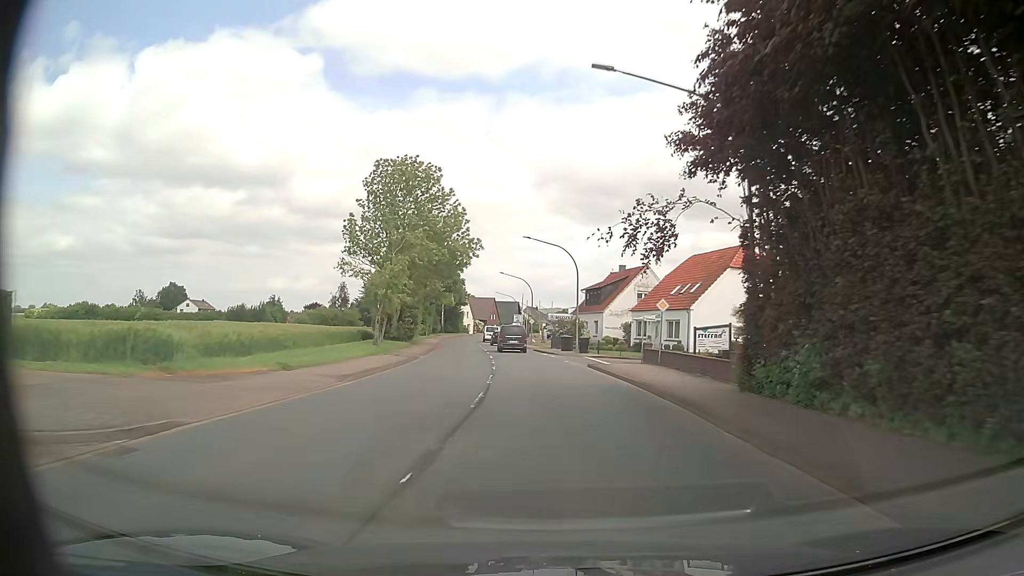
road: primary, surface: asphalt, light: Day
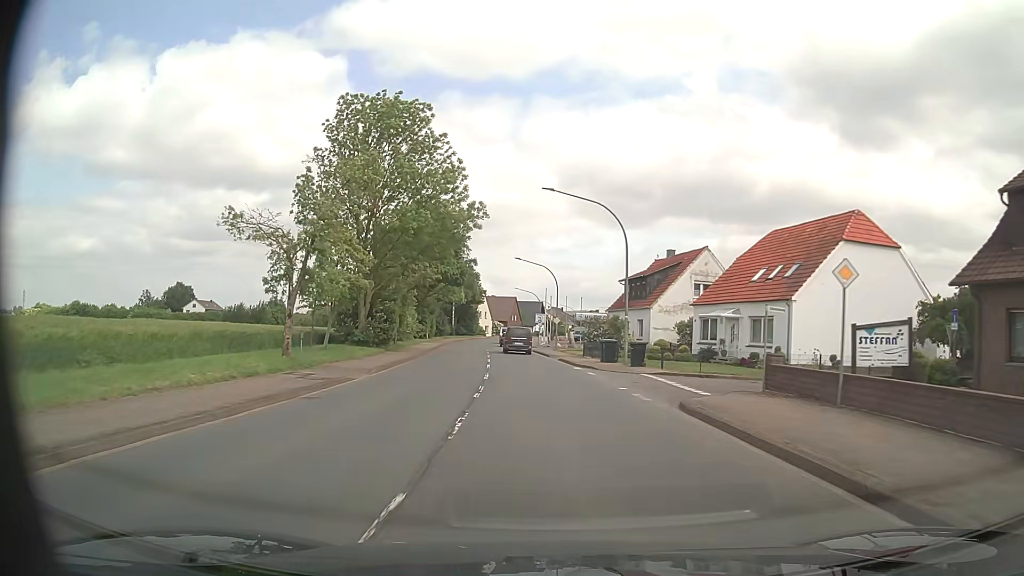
(-0.3, +15.9) m; -2°
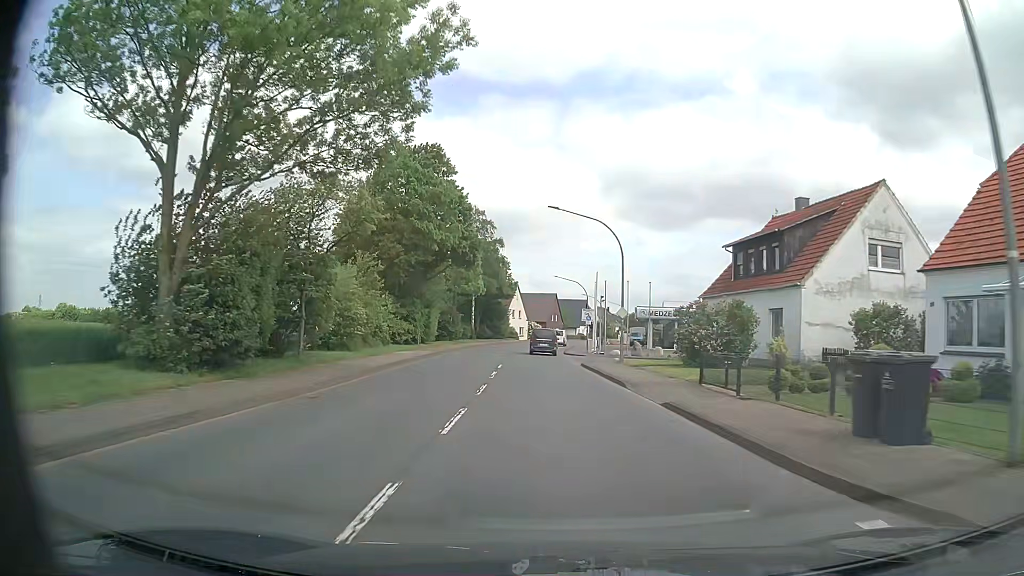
(-0.7, +23.9) m; -3°
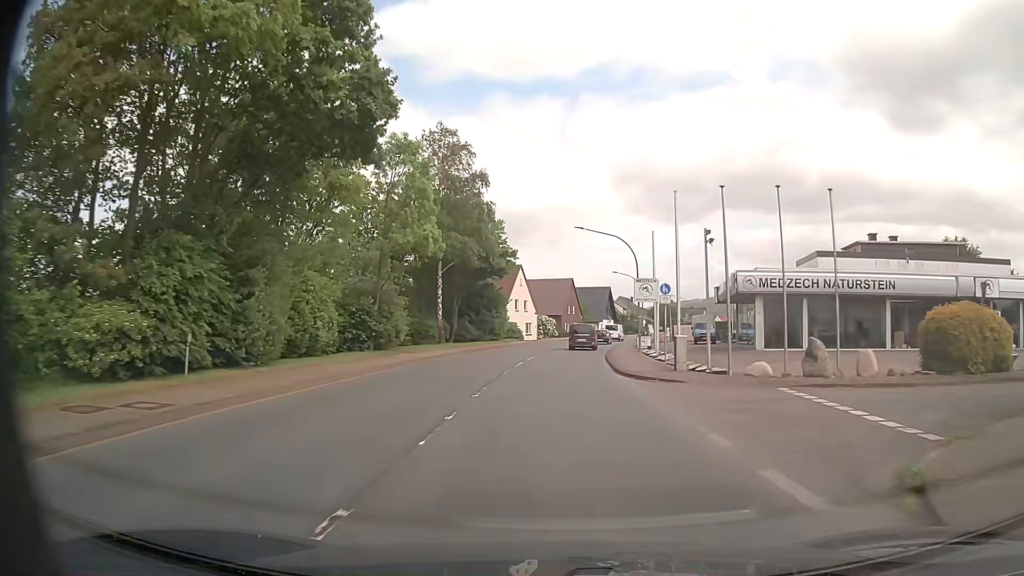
(-0.6, +31.8) m; -1°
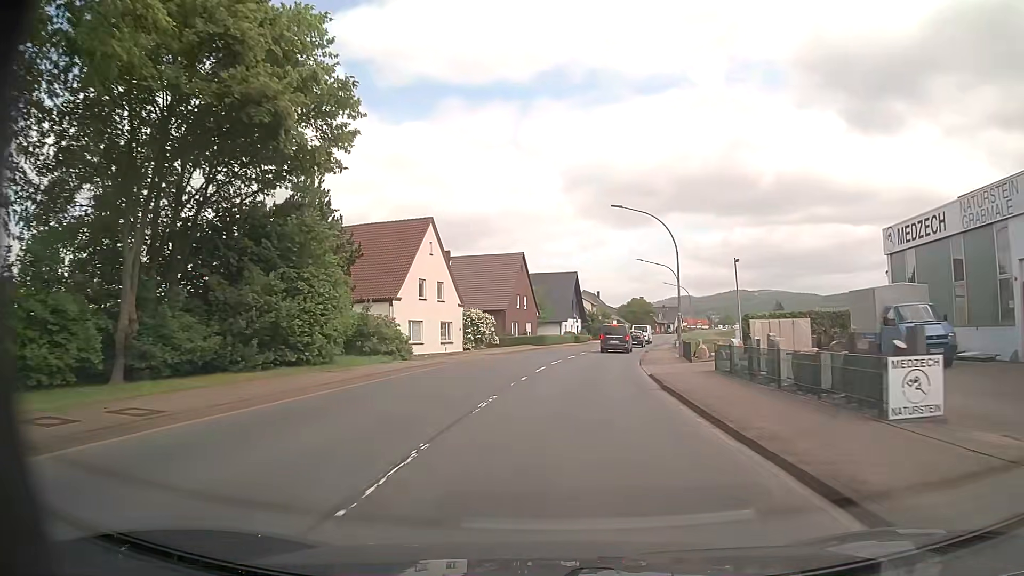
(+0.9, +39.5) m; +4°
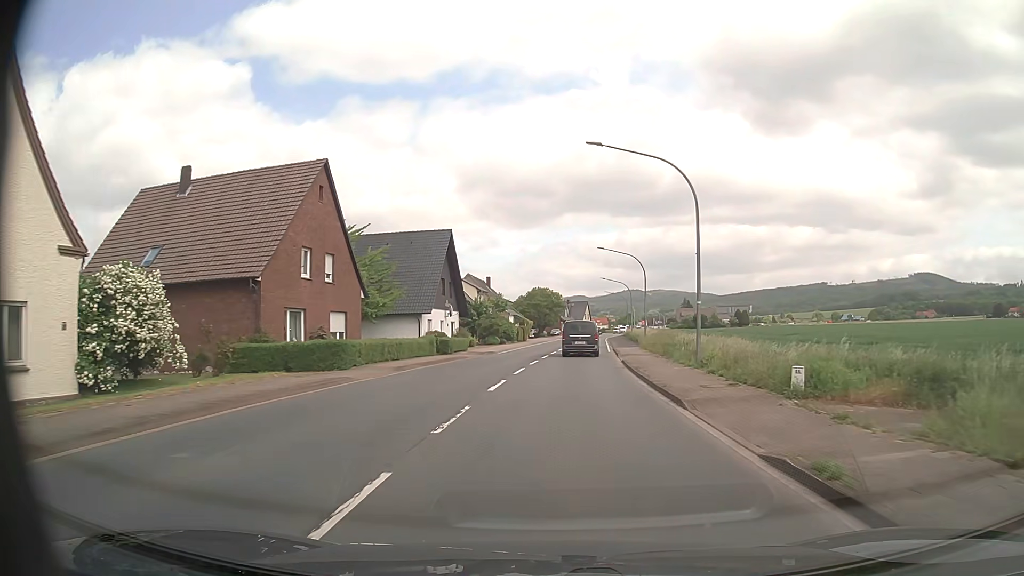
(+2.9, +37.9) m; +10°
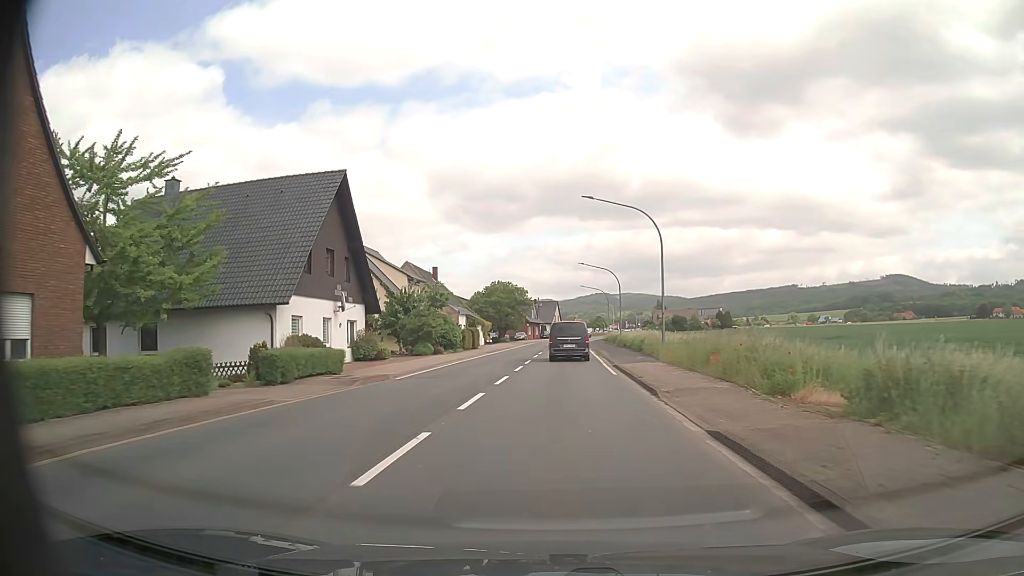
(+0.5, +21.3) m; +3°
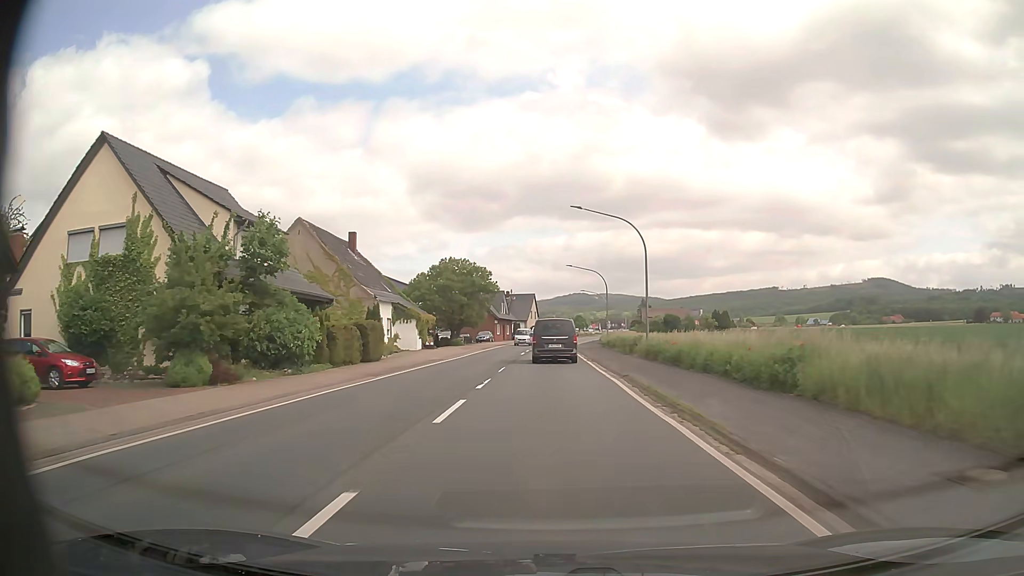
(+0.3, +27.8) m; +1°
(0, +10) (0, +20) (0, +30) (0, +40) (+1, +50) (+1, +60) (+2, +70) (+2, +80) (+4, +90) (+5, +100) m
